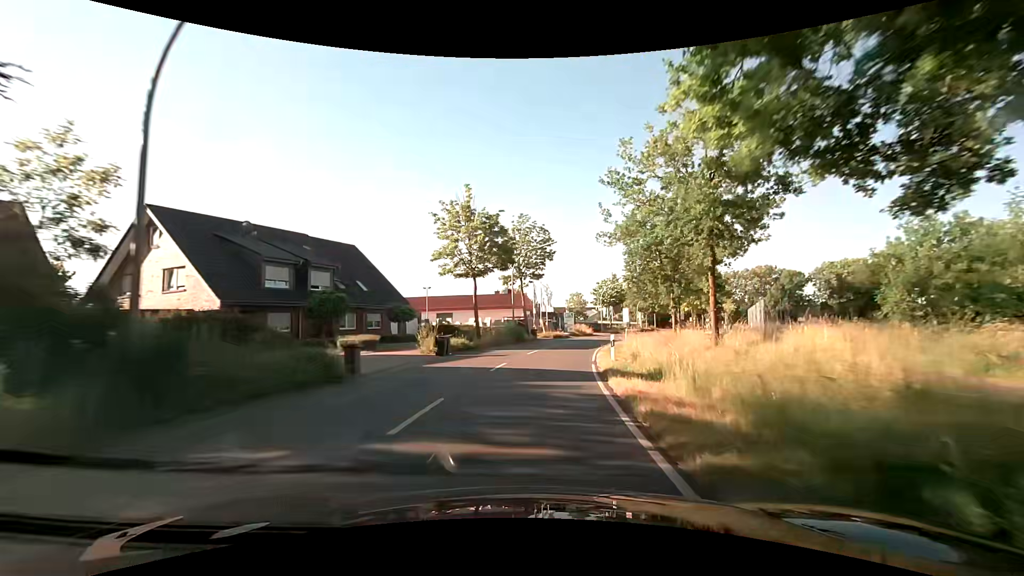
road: secondary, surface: asphalt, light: Day
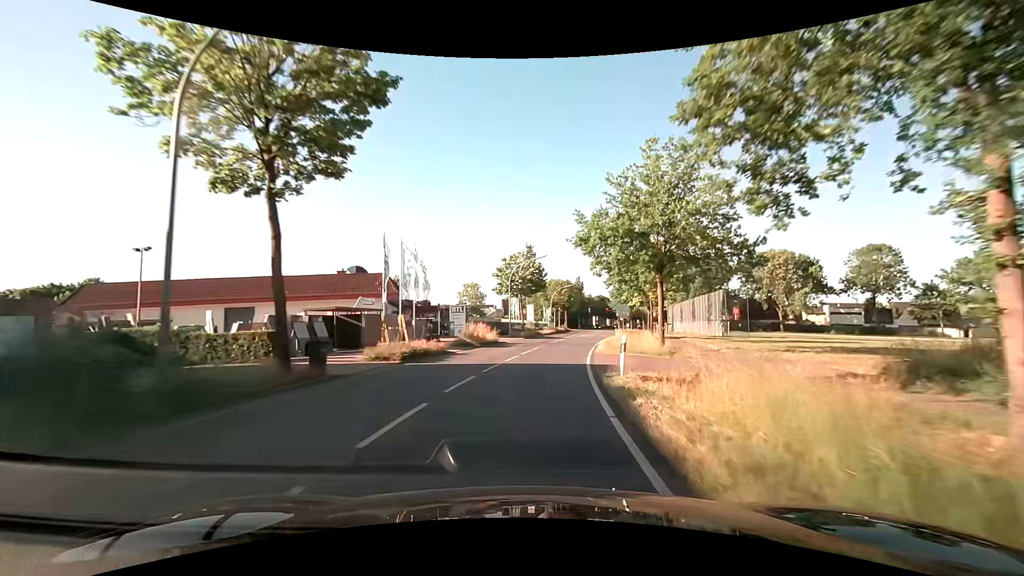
(+3.5, +30.8) m; +12°
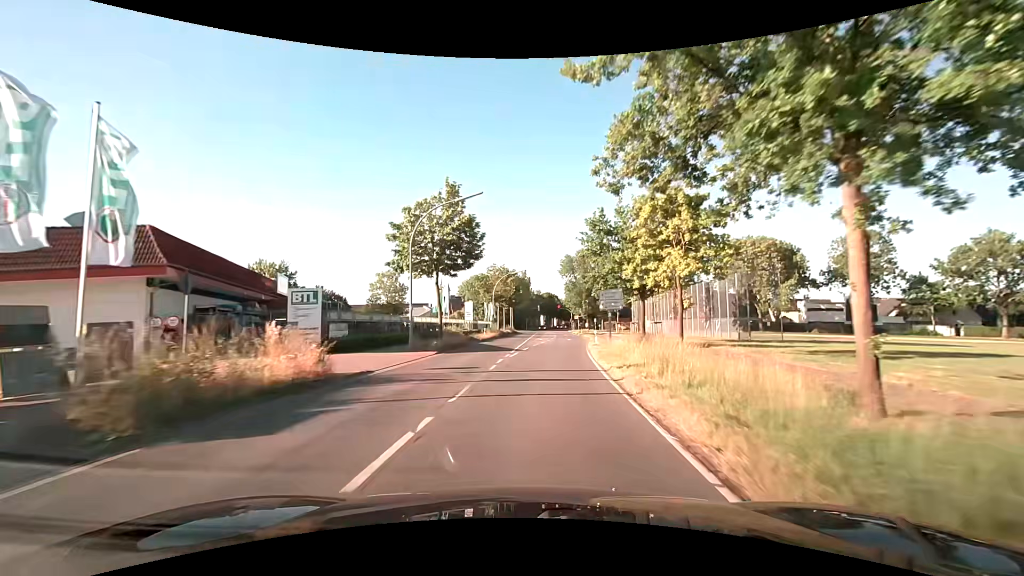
(+1.4, +23.2) m; +6°
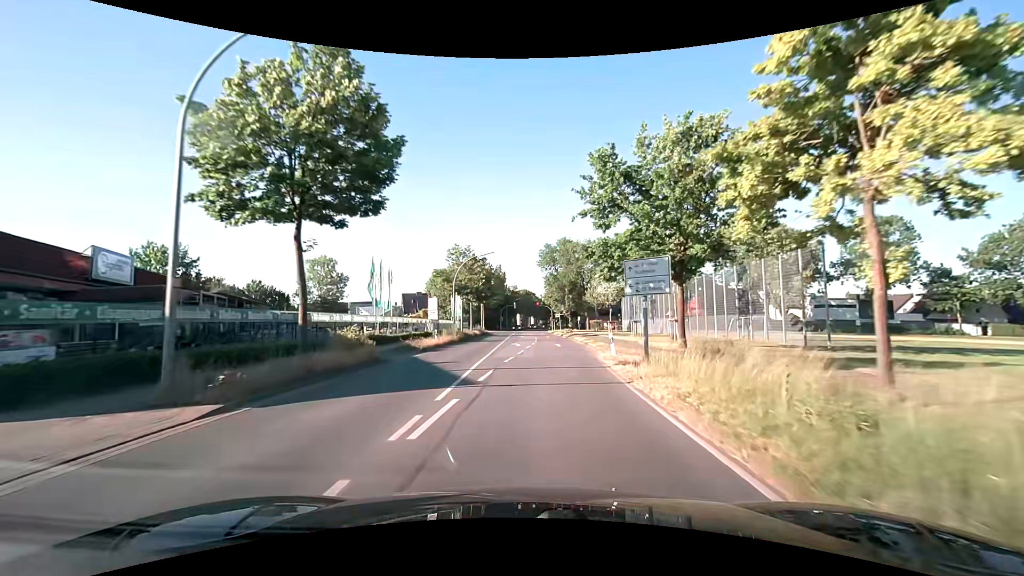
(+0.4, +15.5) m; +3°
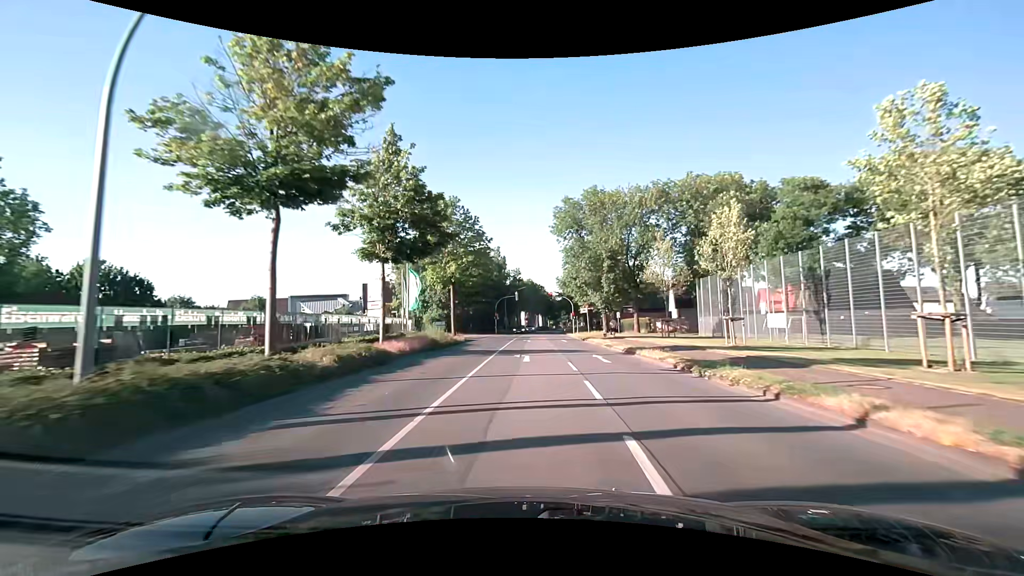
(-0.4, +38.8) m; -1°
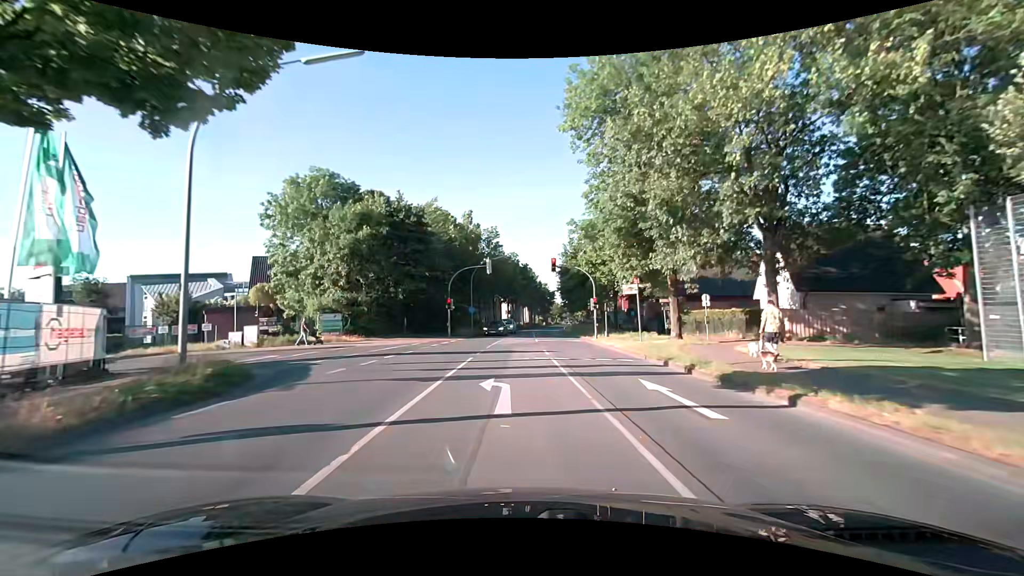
(+0.3, +35.7) m; +2°
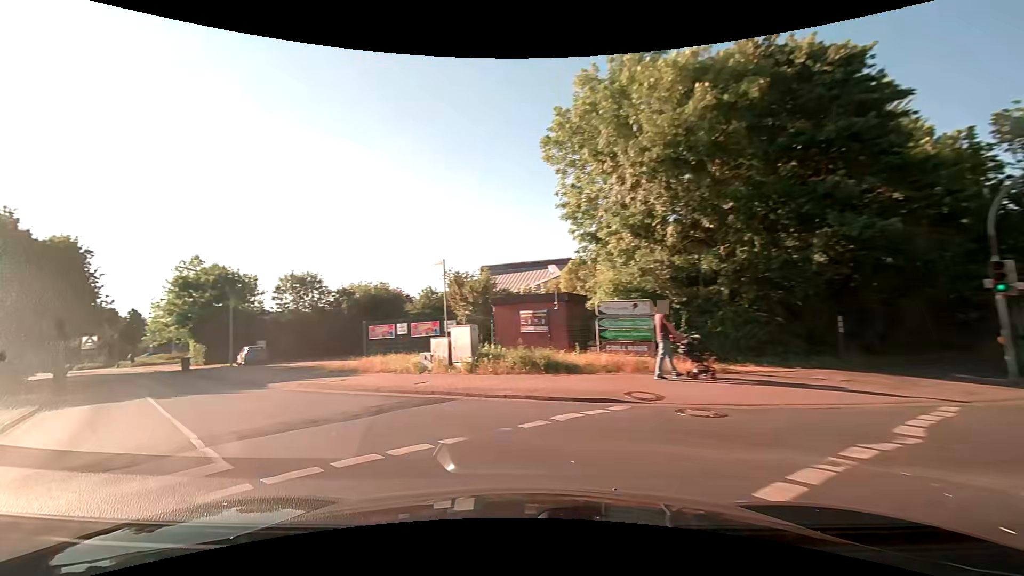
(-4.2, +23.1) m; -44°
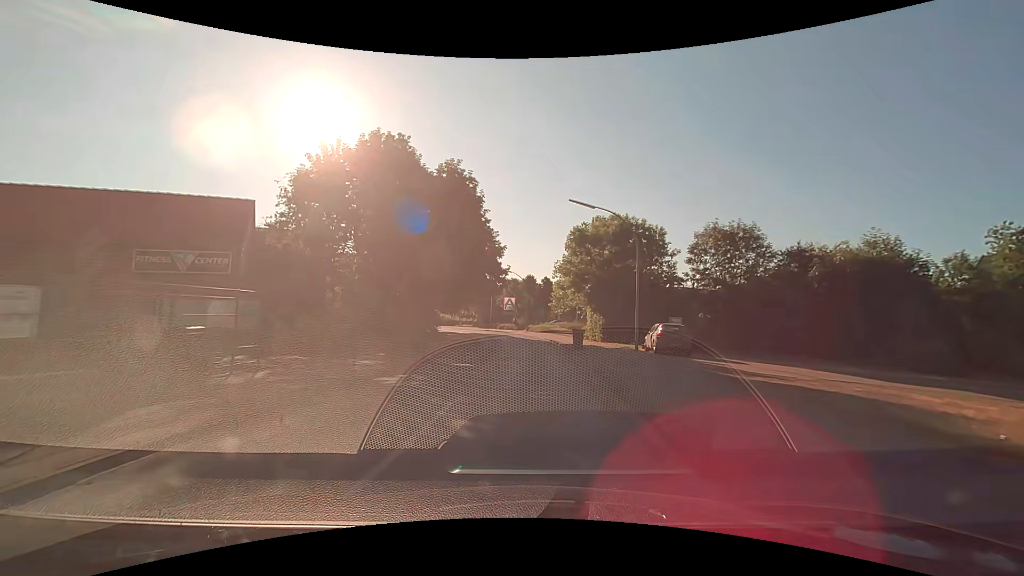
(-8.7, +16.5) m; -42°
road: residential
(0, +10) (0, +20) (0, +30) (0, +40) (-1, +50) (-3, +60) (-5, +69) (-9, +79) (-8, +89) (-1, +95) m
